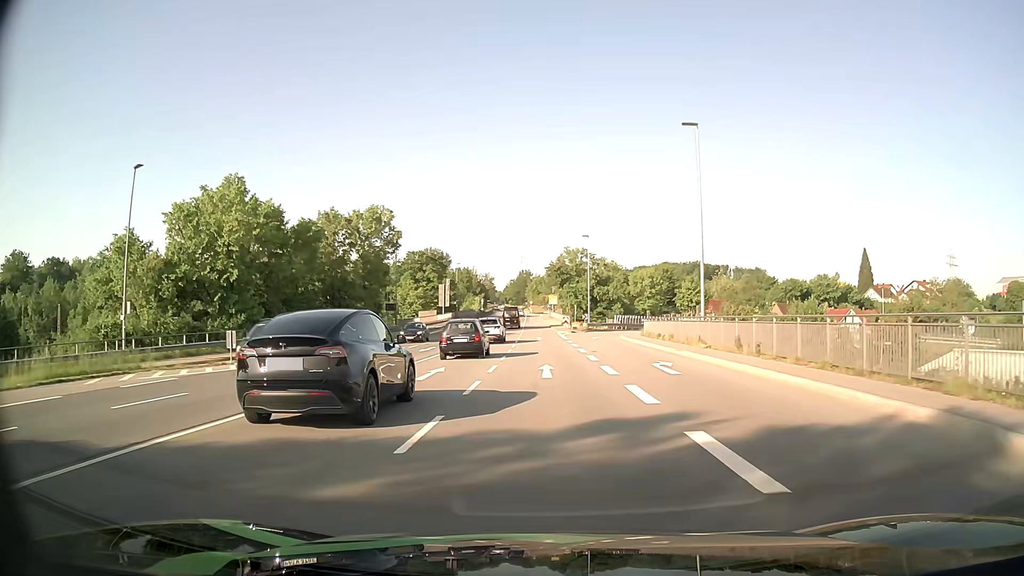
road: primary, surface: asphalt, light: Day
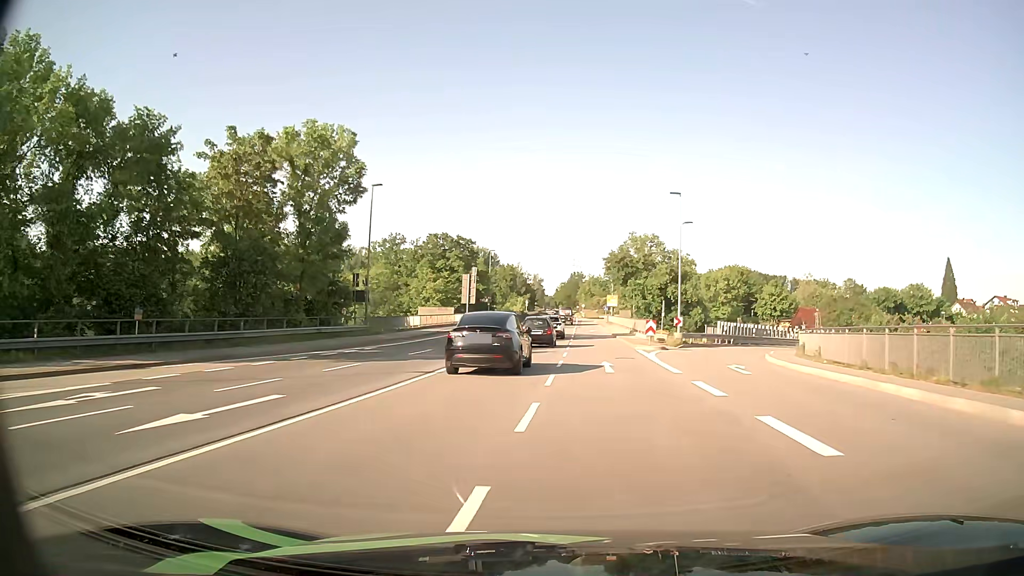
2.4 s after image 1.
(-0.8, +28.7) m; -4°
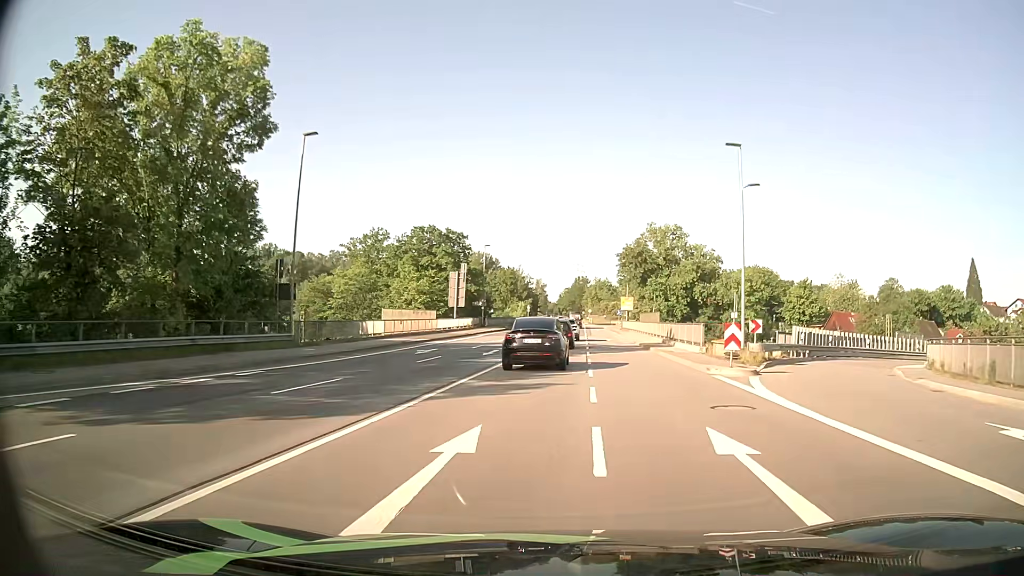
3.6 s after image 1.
(-0.2, +14.6) m; -1°
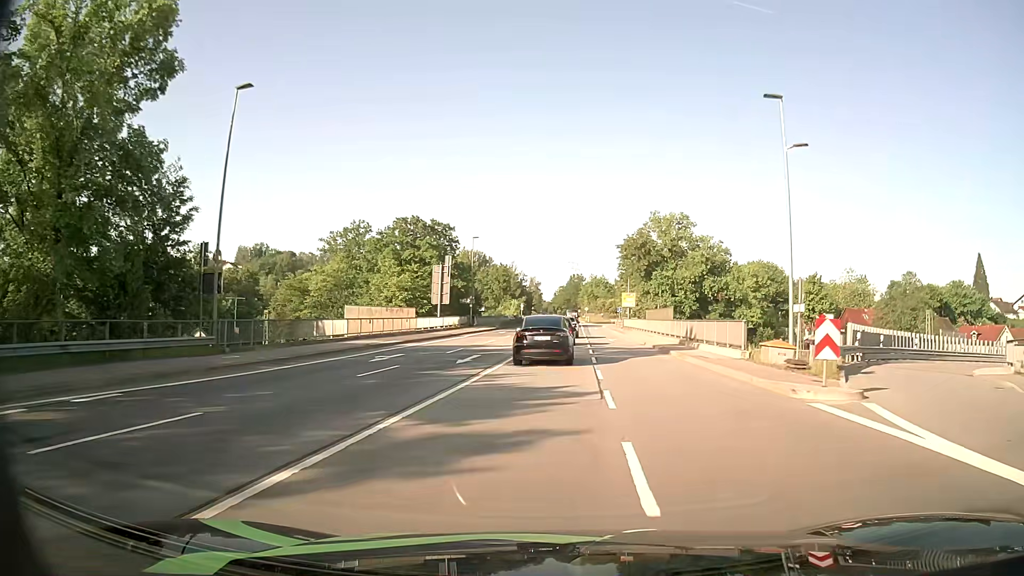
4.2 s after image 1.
(0.0, +7.3) m; 0°
